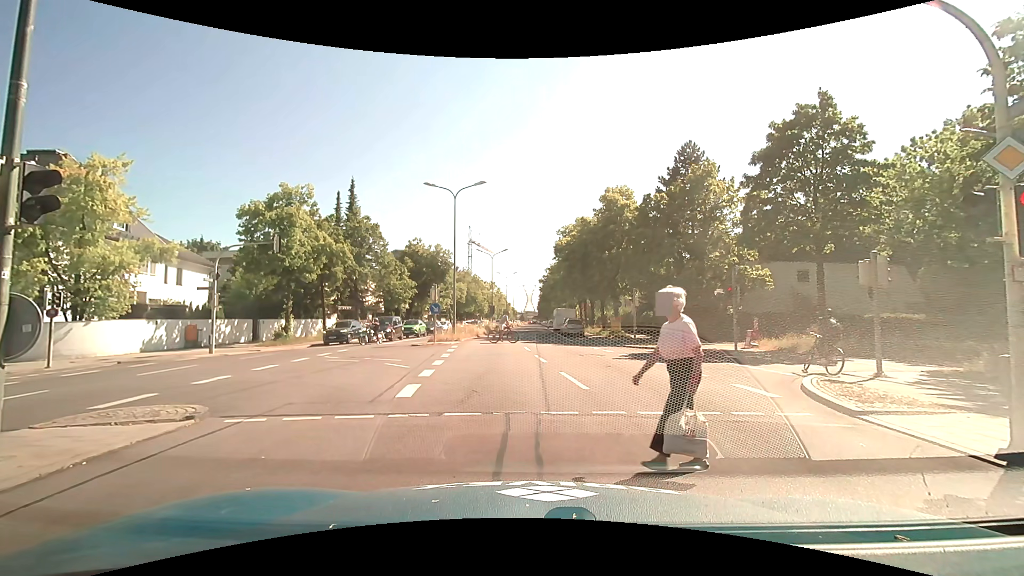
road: primary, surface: asphalt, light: Day
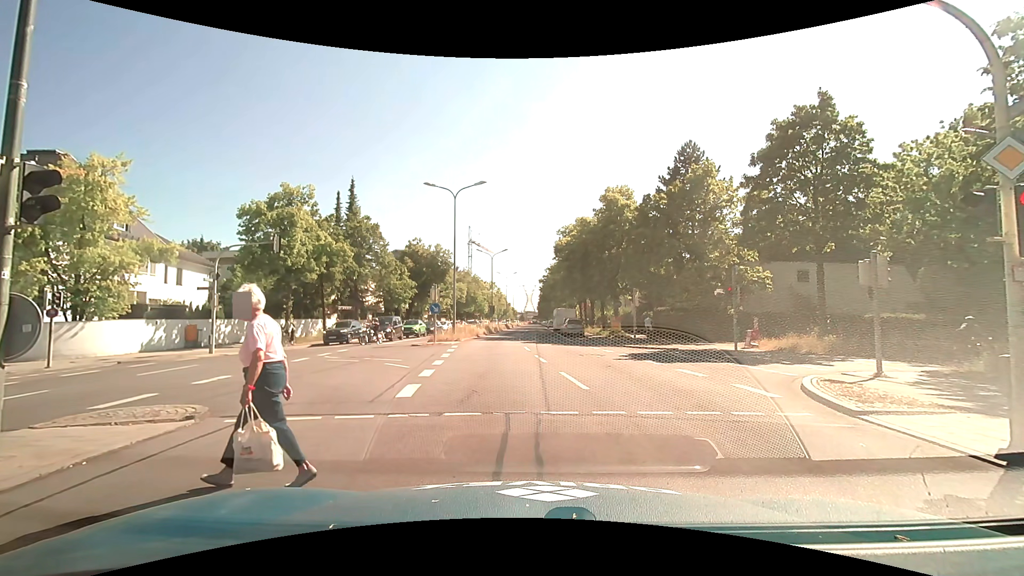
(0.0, 0.0) m; 0°
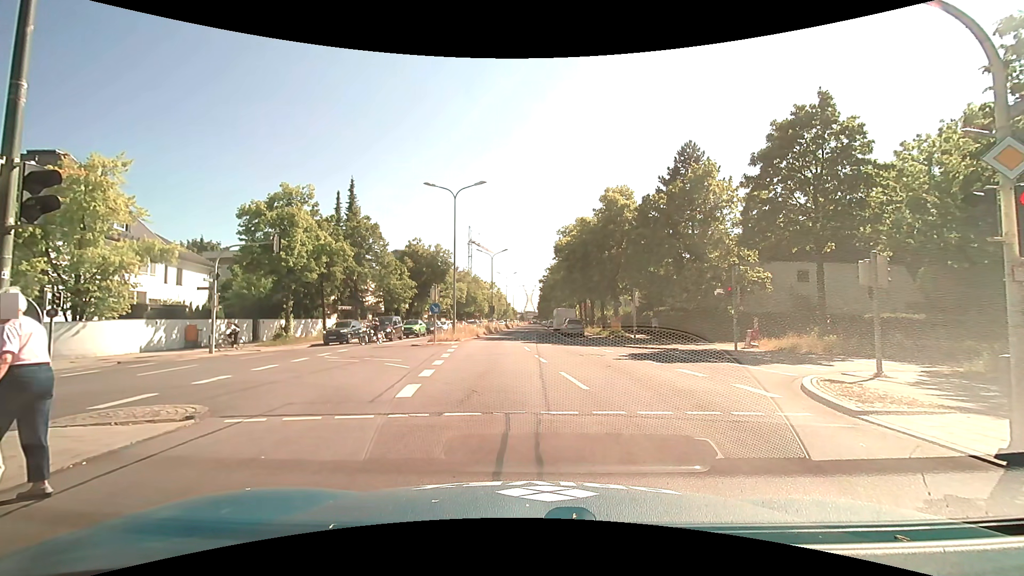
(0.0, 0.0) m; 0°
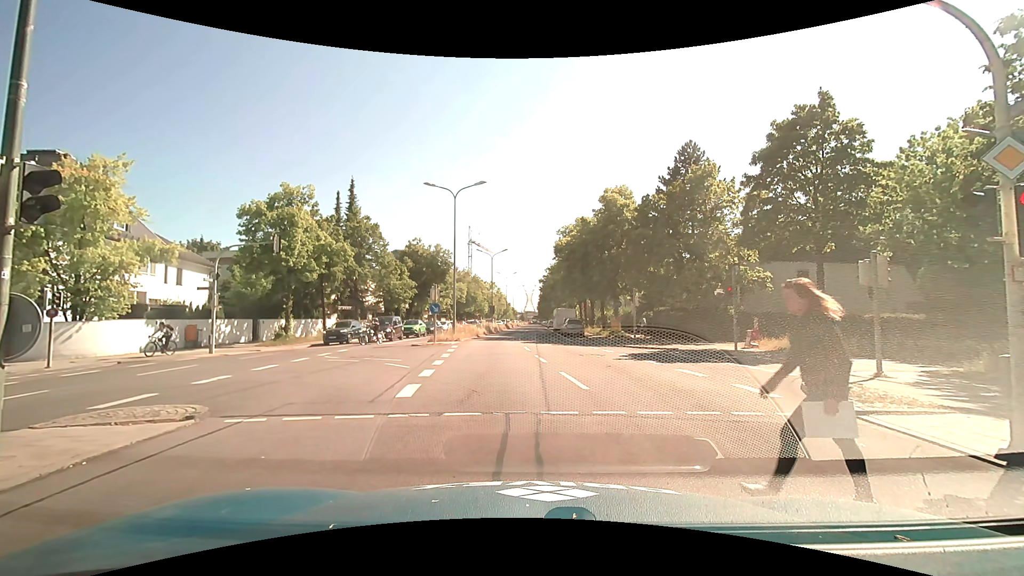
(0.0, 0.0) m; 0°
(0, +10) (-1, +20) (-2, +30) (-2, +40) (-2, +50) (-1, +60) (-1, +70) (0, +80) (0, +90) (0, +100) m
